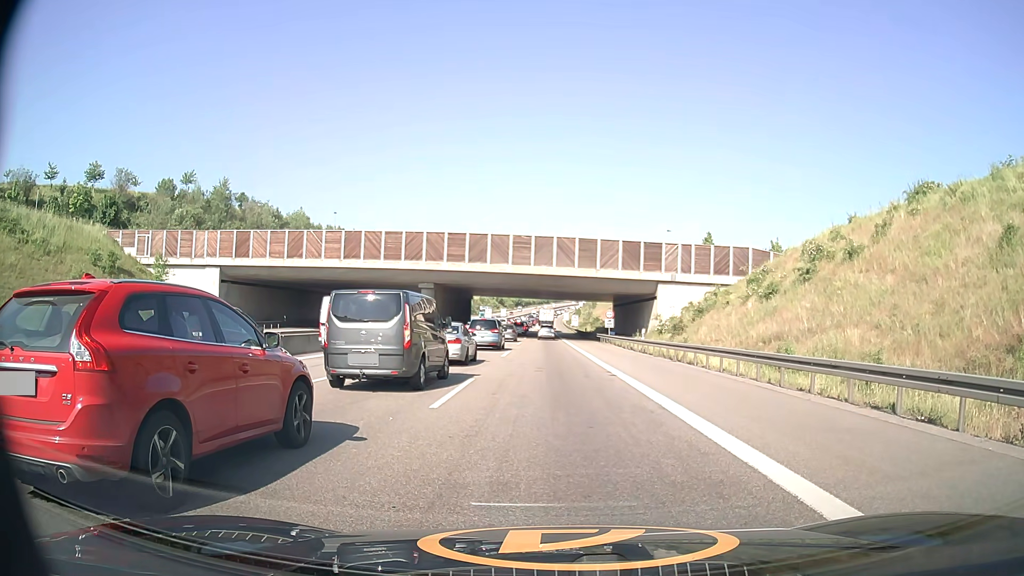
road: motorway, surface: asphalt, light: Day
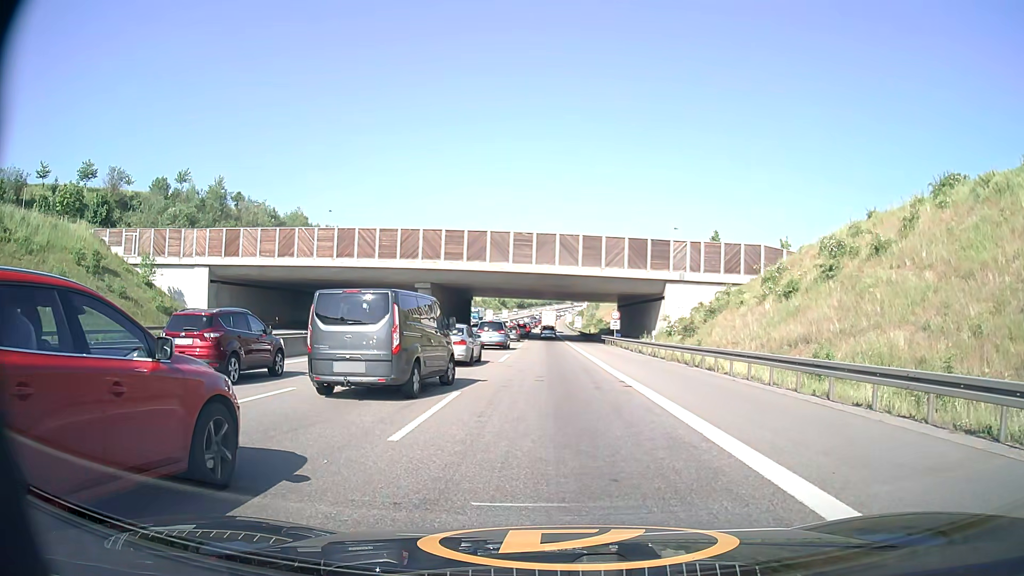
(0.0, +3.2) m; 0°
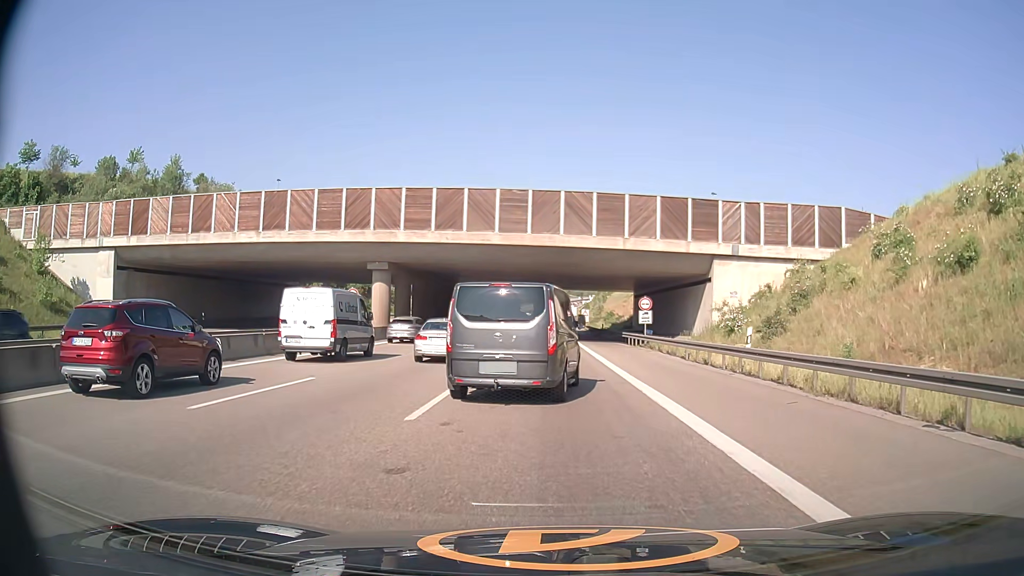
(0.0, +17.5) m; -1°
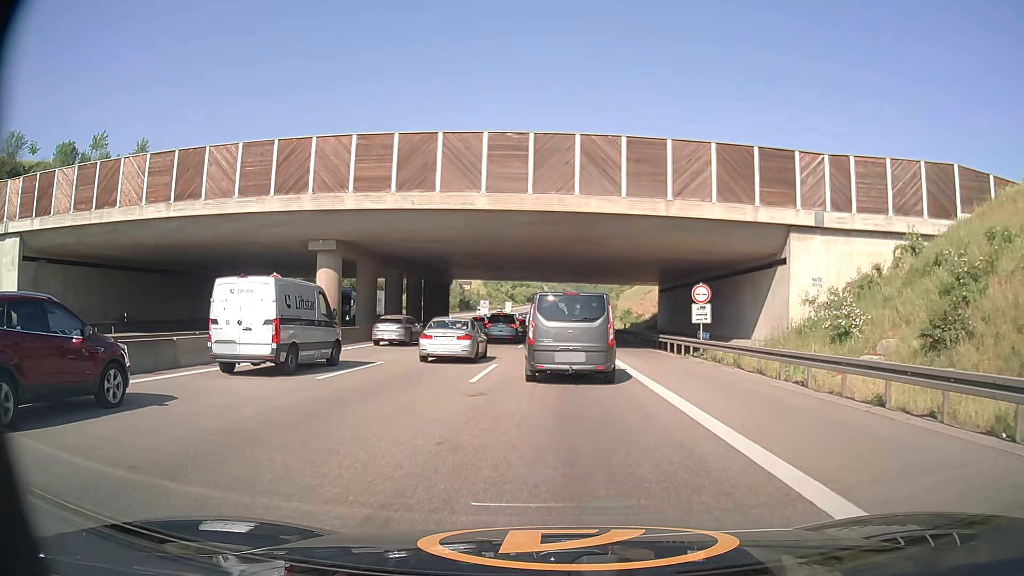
(-0.1, +13.1) m; -1°
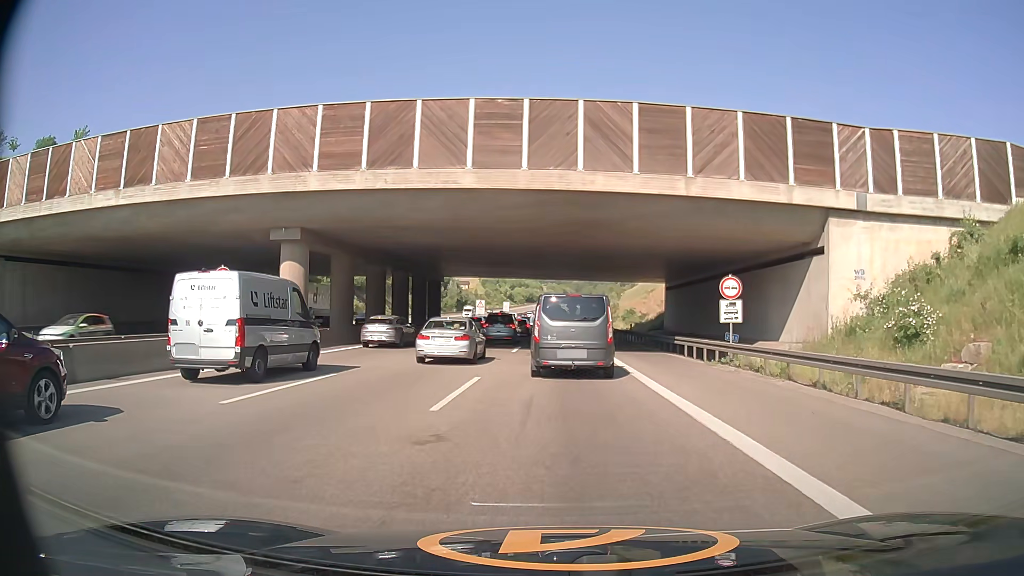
(0.0, +4.8) m; 0°
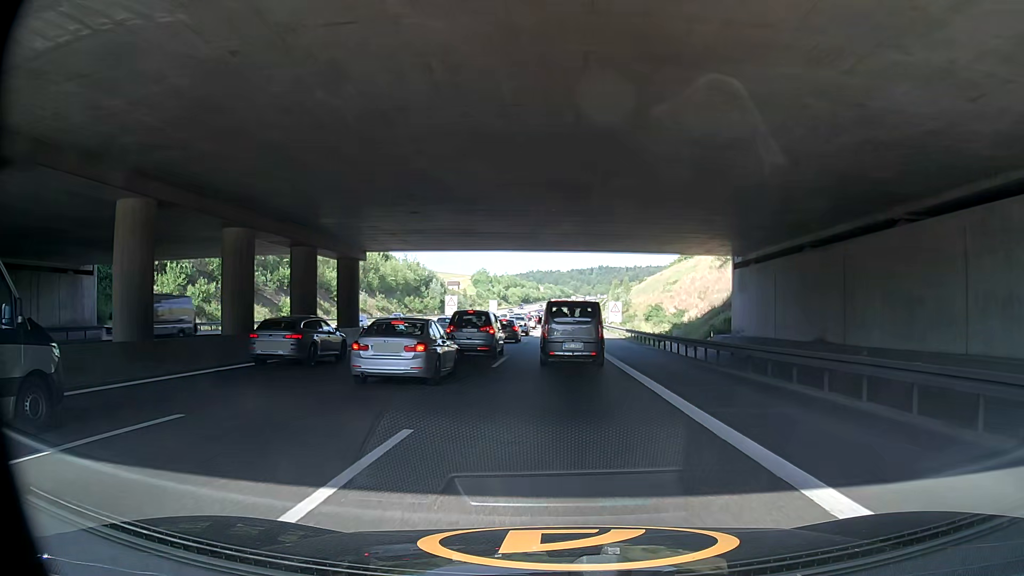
(+0.2, +26.5) m; +1°
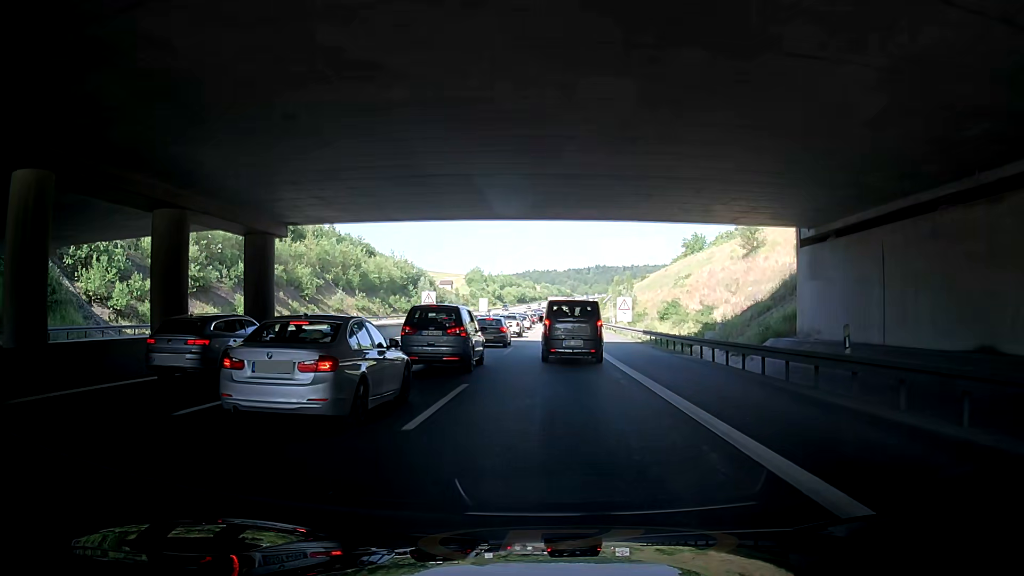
(-0.2, +11.7) m; +1°
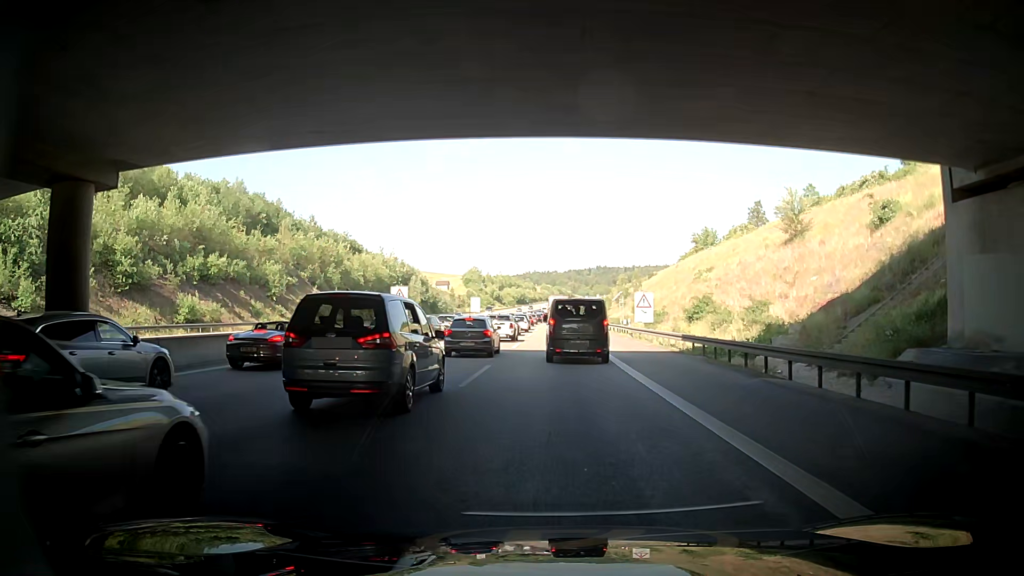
(+0.1, +12.2) m; +2°
(0, +10) (-1, +20) (-1, +30) (-2, +40) (-2, +50) (-3, +60) (-3, +70) (-4, +80) (-4, +90) (-5, +100) m
